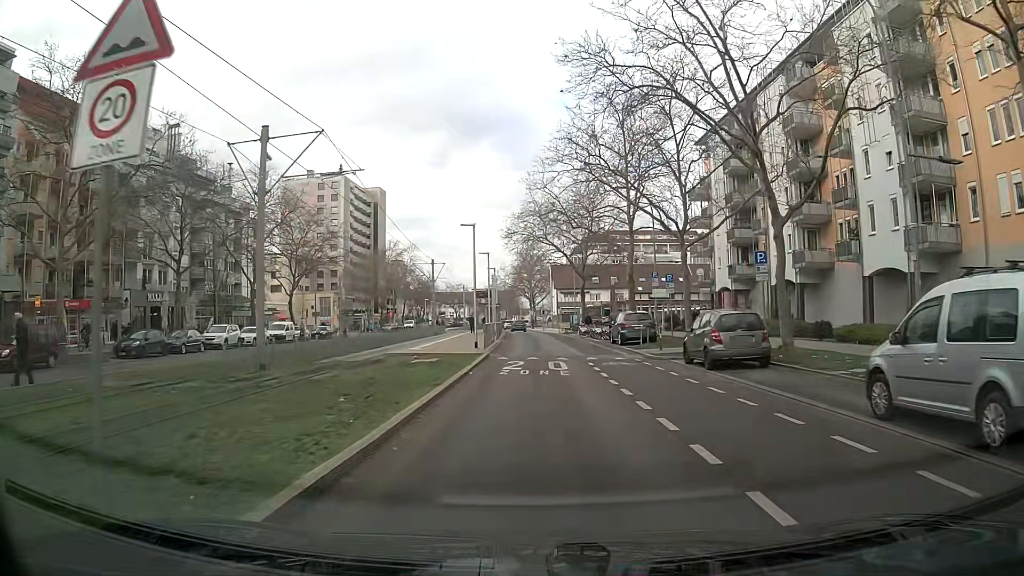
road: tertiary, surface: asphalt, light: Day
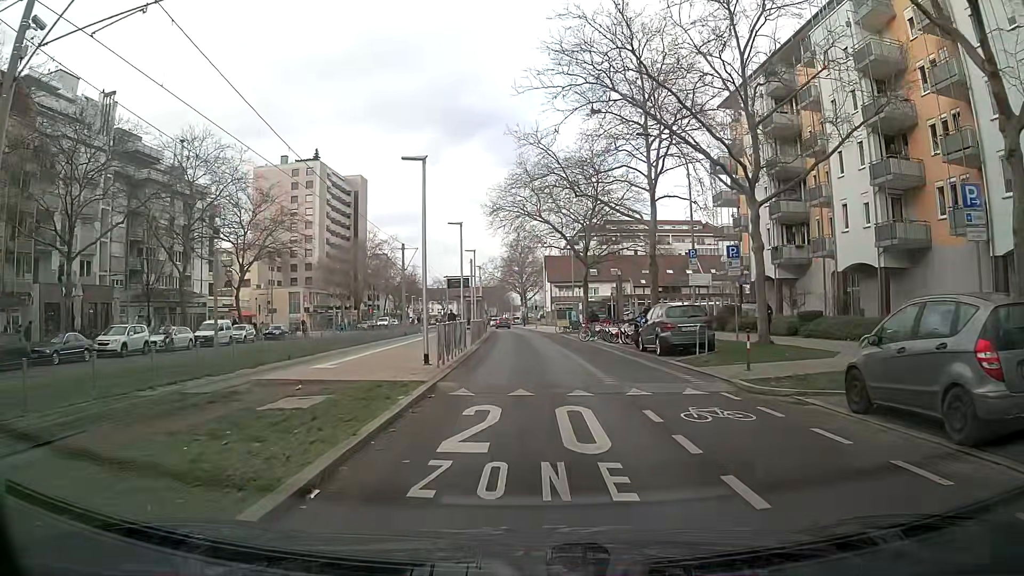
(+0.1, +11.3) m; +1°
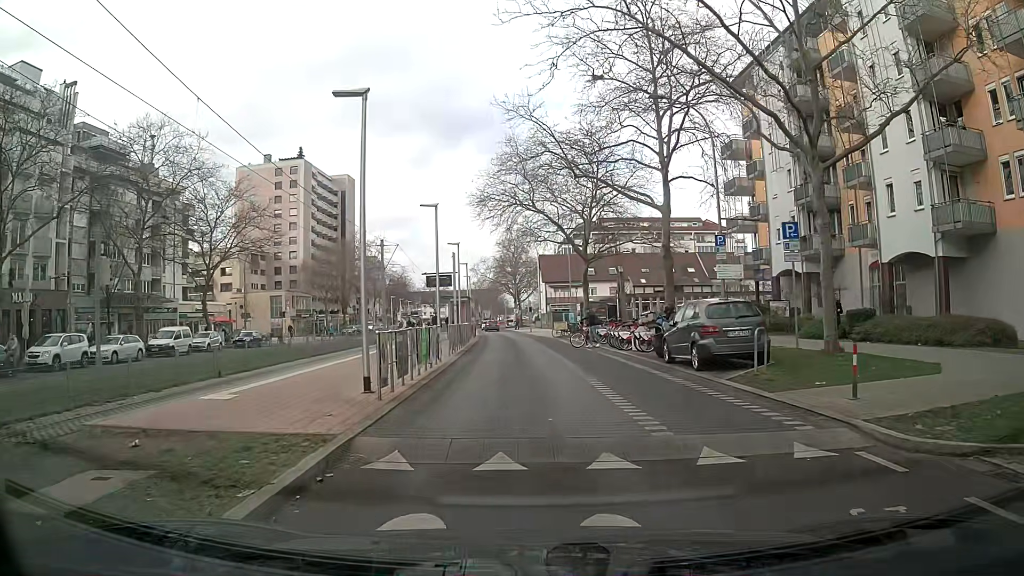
(0.0, +5.3) m; -1°
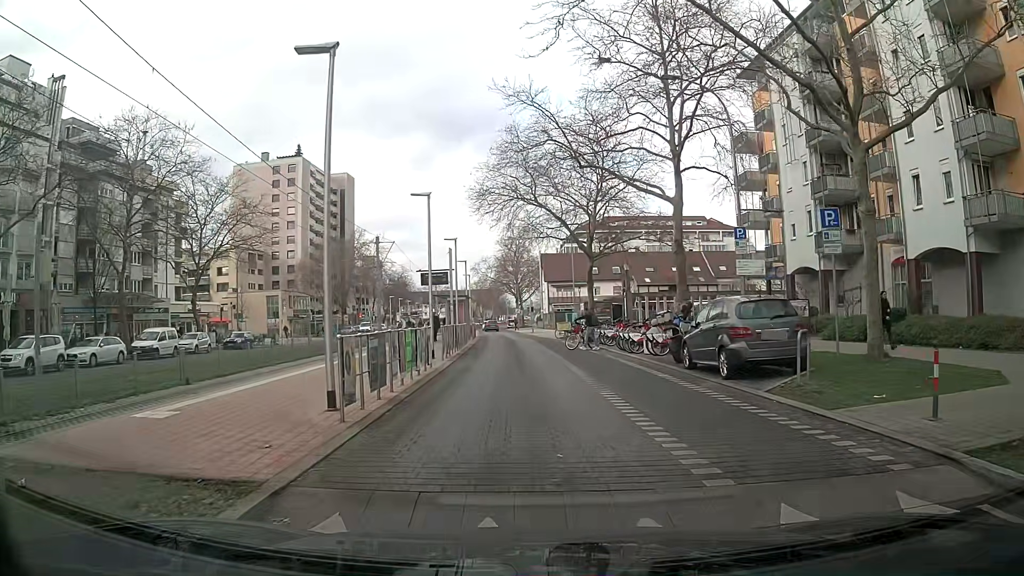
(0.0, +2.1) m; -1°
